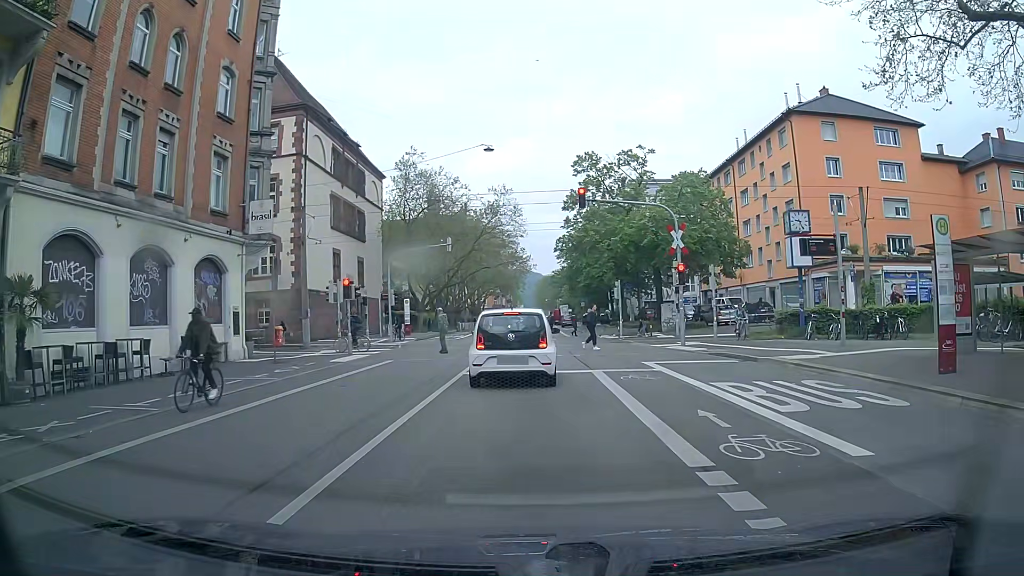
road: secondary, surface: asphalt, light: Day
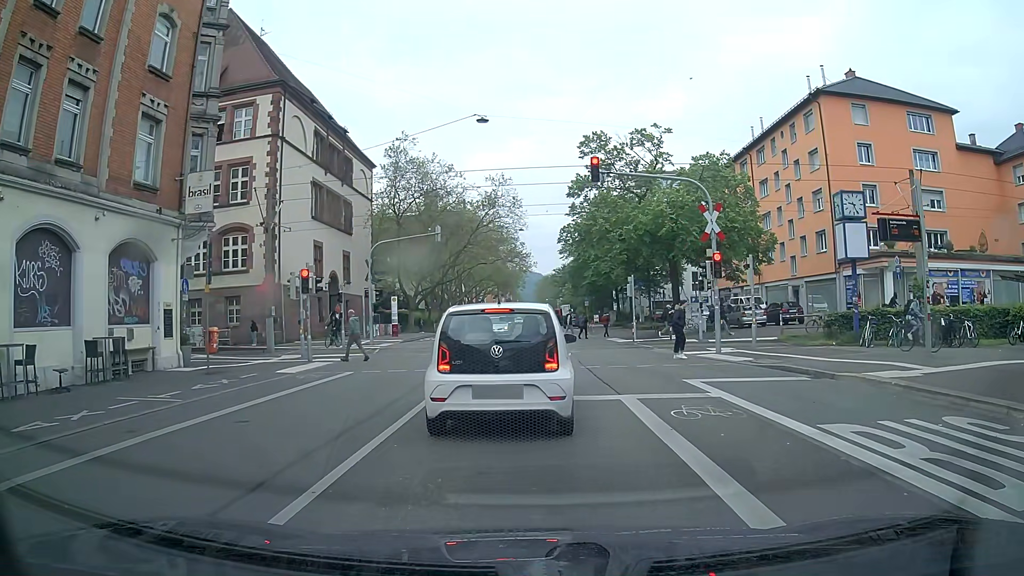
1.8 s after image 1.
(0.0, +5.0) m; -1°
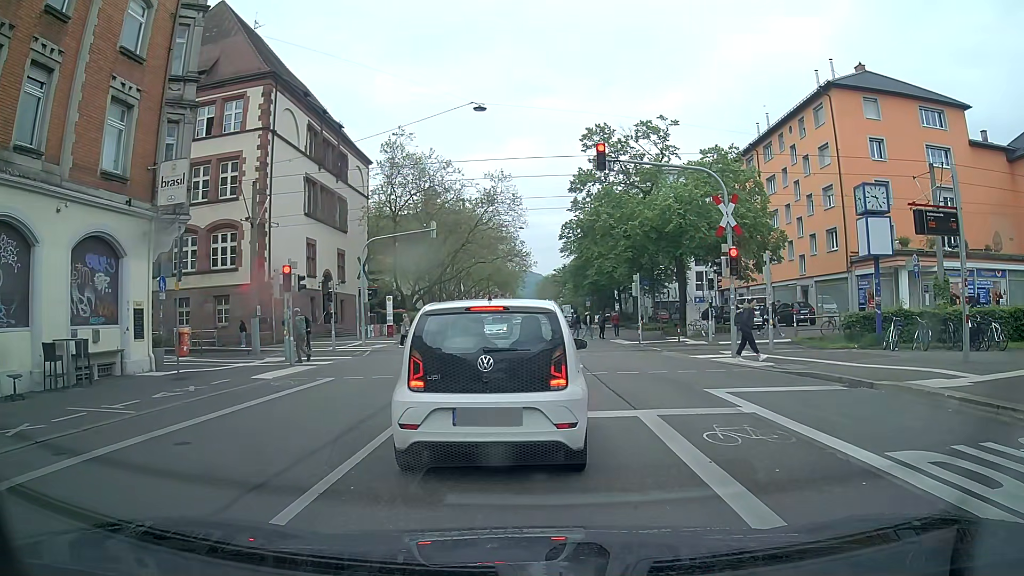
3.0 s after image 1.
(0.0, +1.7) m; 0°
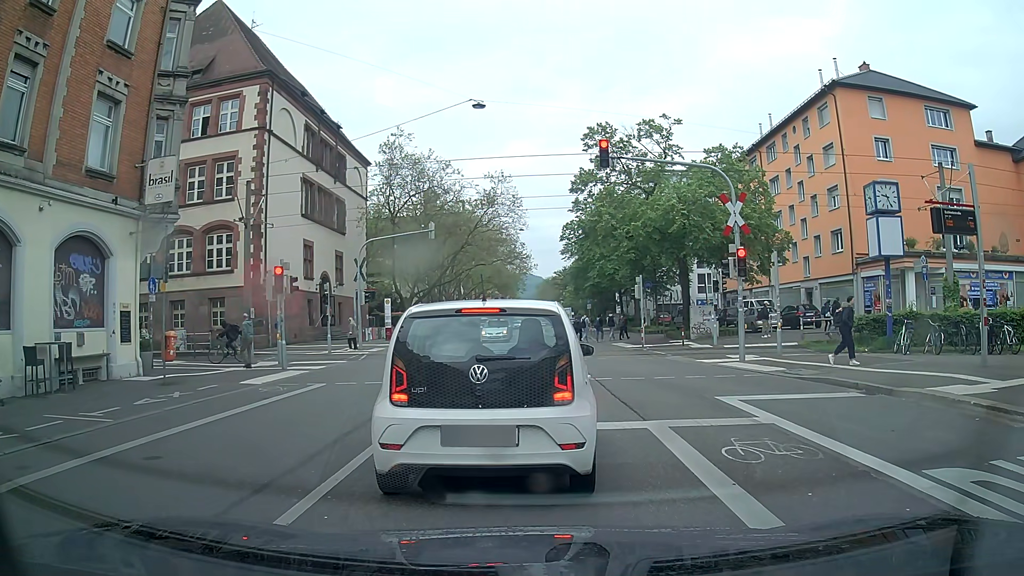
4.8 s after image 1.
(0.0, +0.8) m; 0°
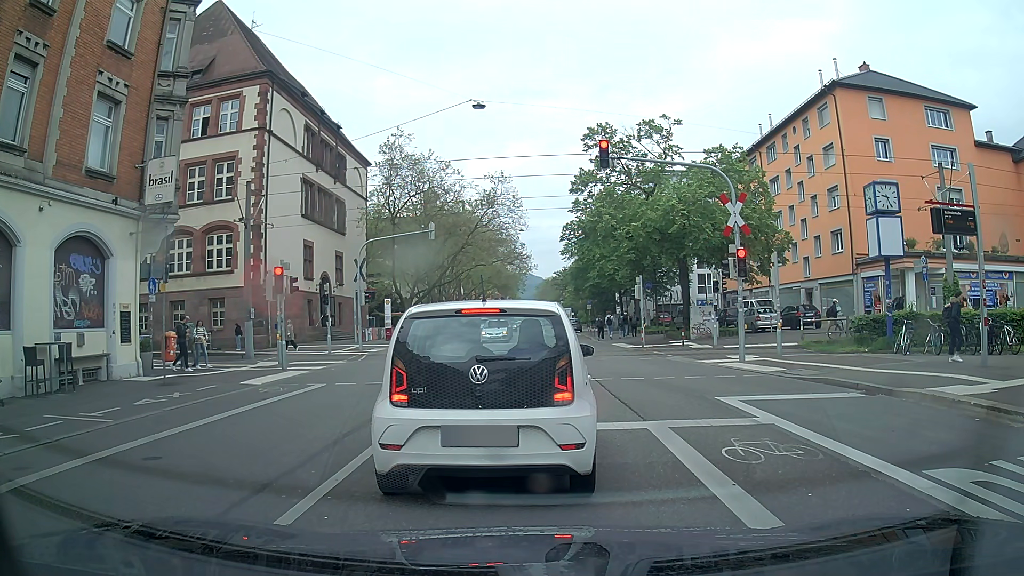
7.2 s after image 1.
(0.0, +0.1) m; 0°
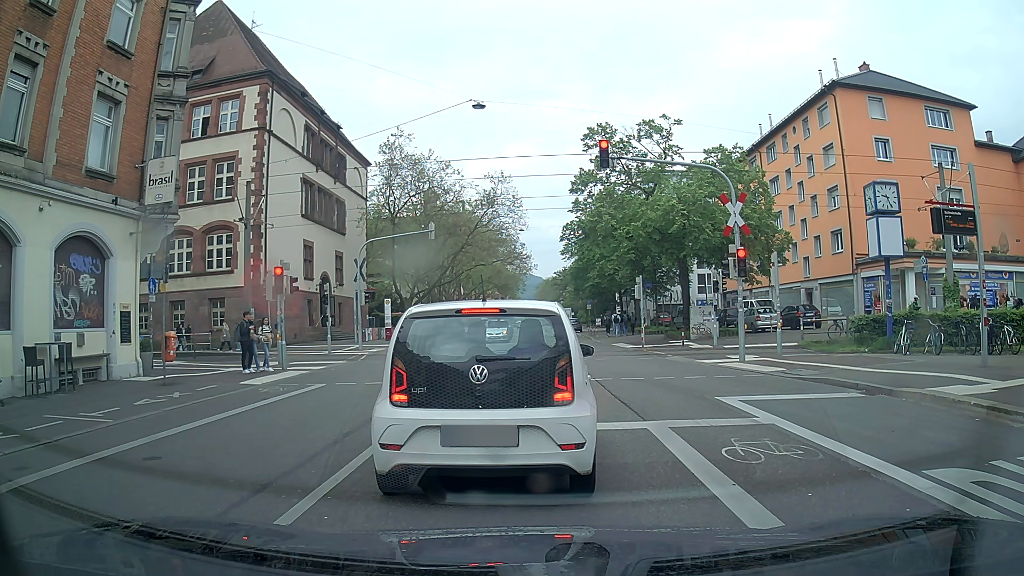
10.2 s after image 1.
(0.0, 0.0) m; 0°
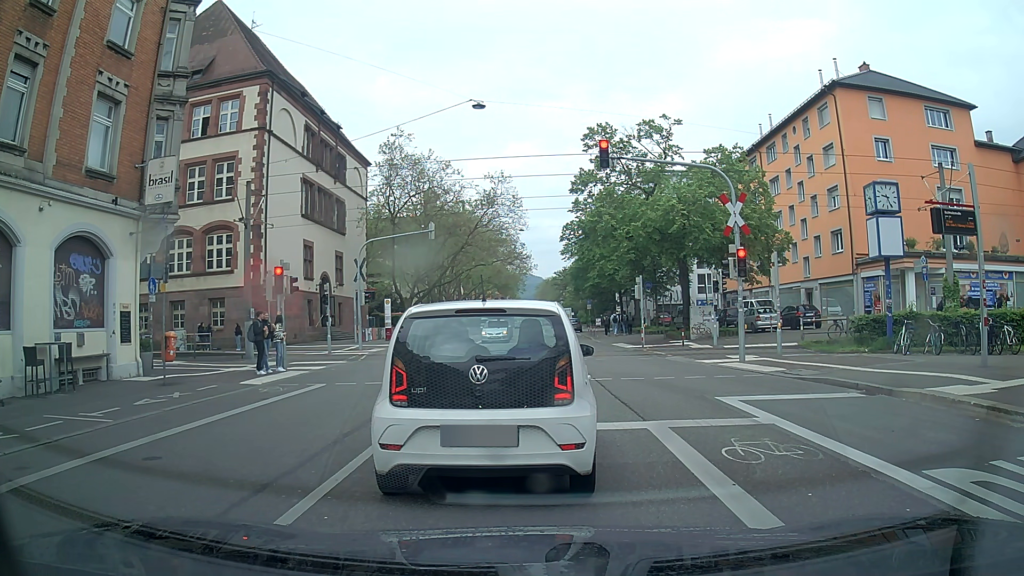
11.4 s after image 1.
(0.0, 0.0) m; 0°
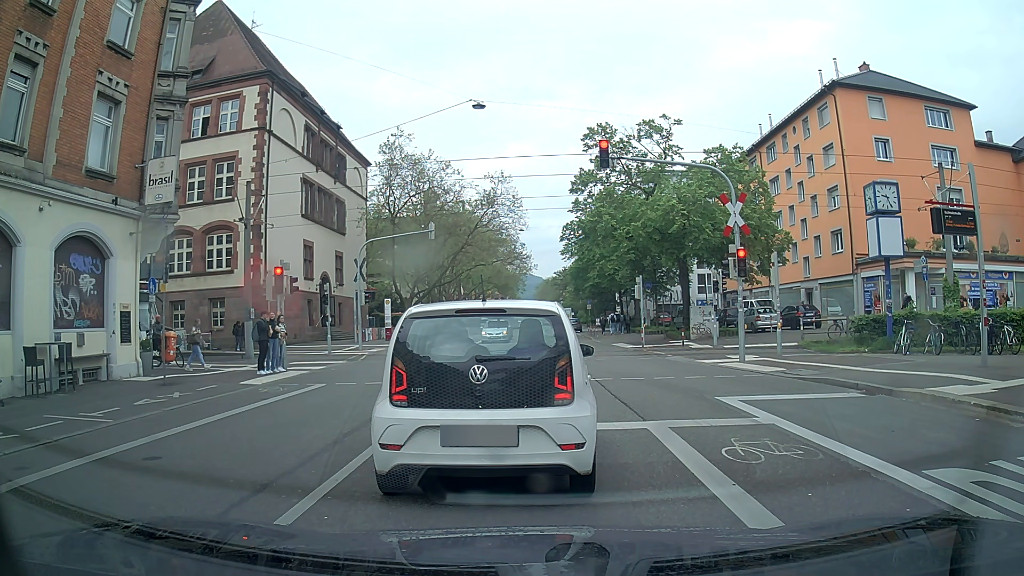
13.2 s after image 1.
(0.0, 0.0) m; 0°
